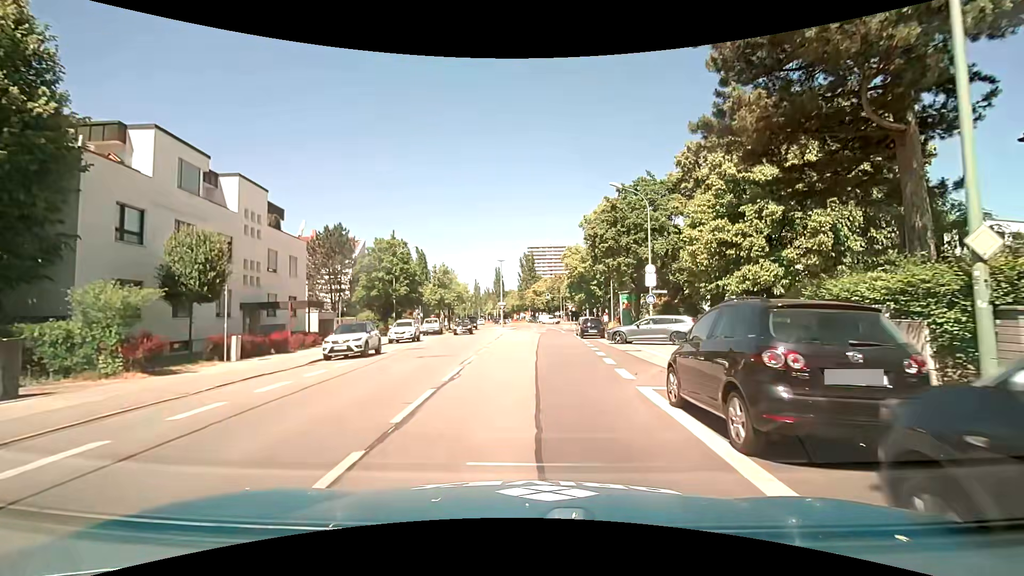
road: secondary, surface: asphalt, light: Day
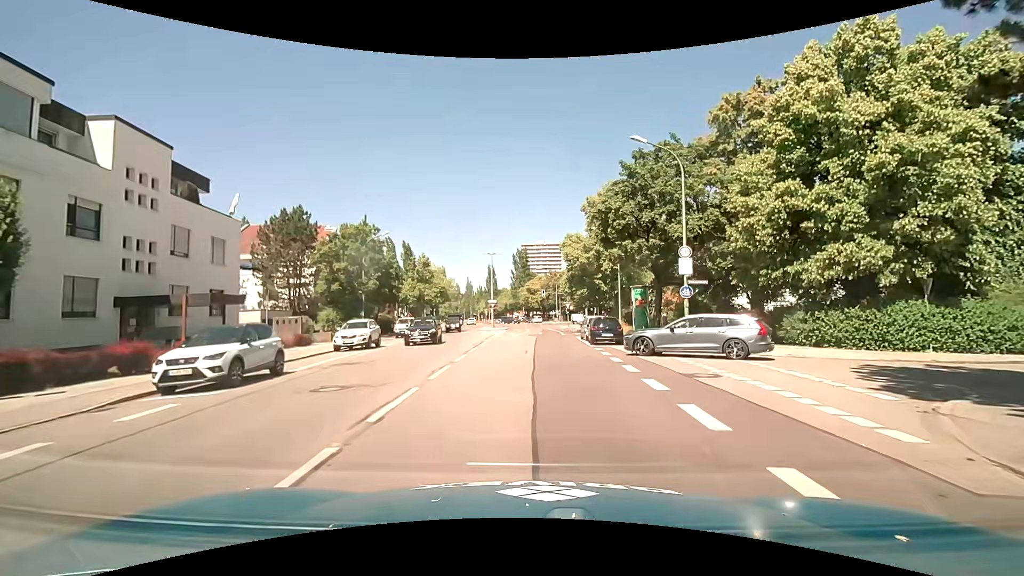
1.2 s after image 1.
(-0.1, +8.8) m; 0°
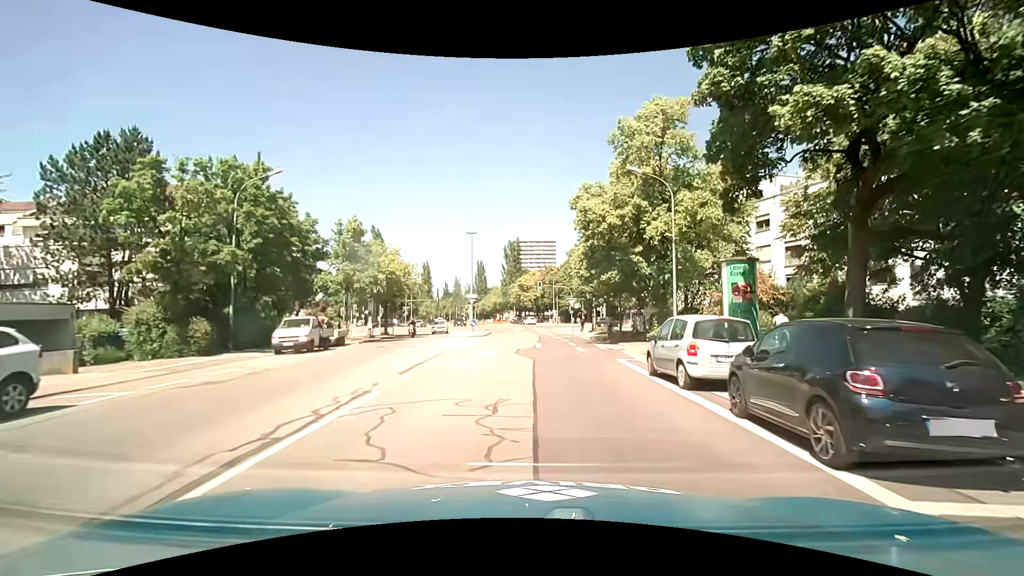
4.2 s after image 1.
(-0.1, +20.9) m; 0°
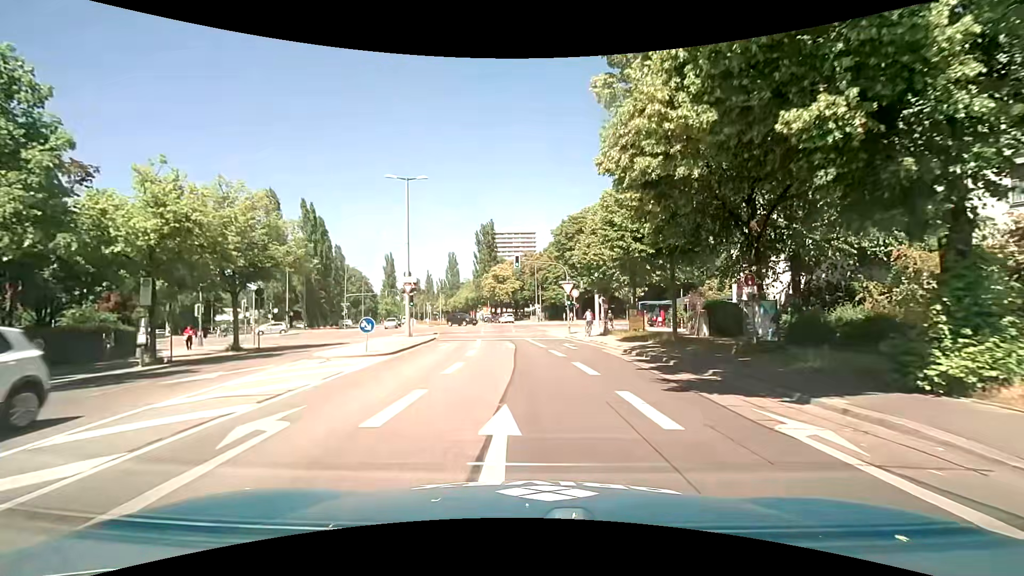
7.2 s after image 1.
(+0.5, +23.5) m; +3°
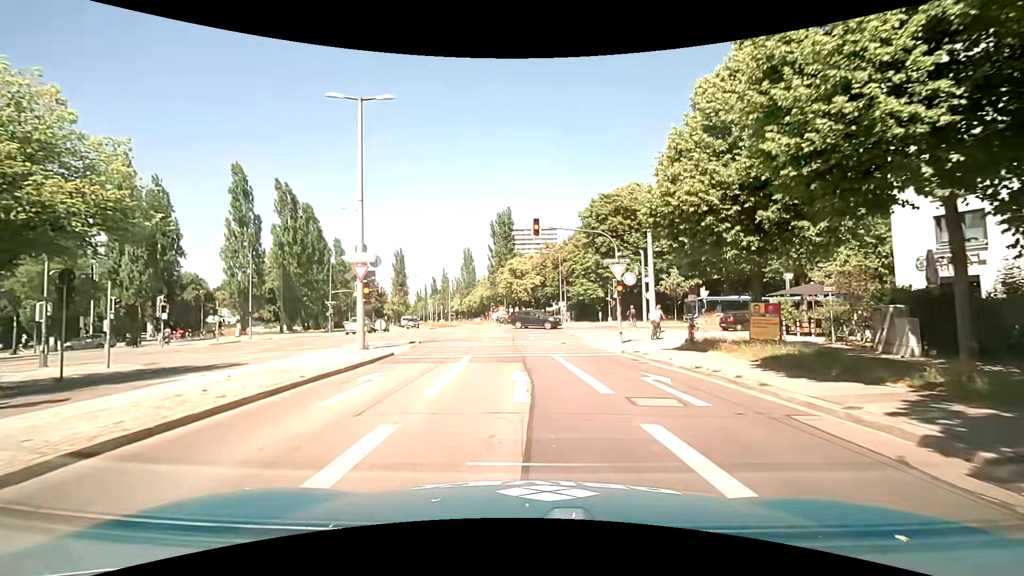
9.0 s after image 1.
(-0.4, +14.9) m; -3°
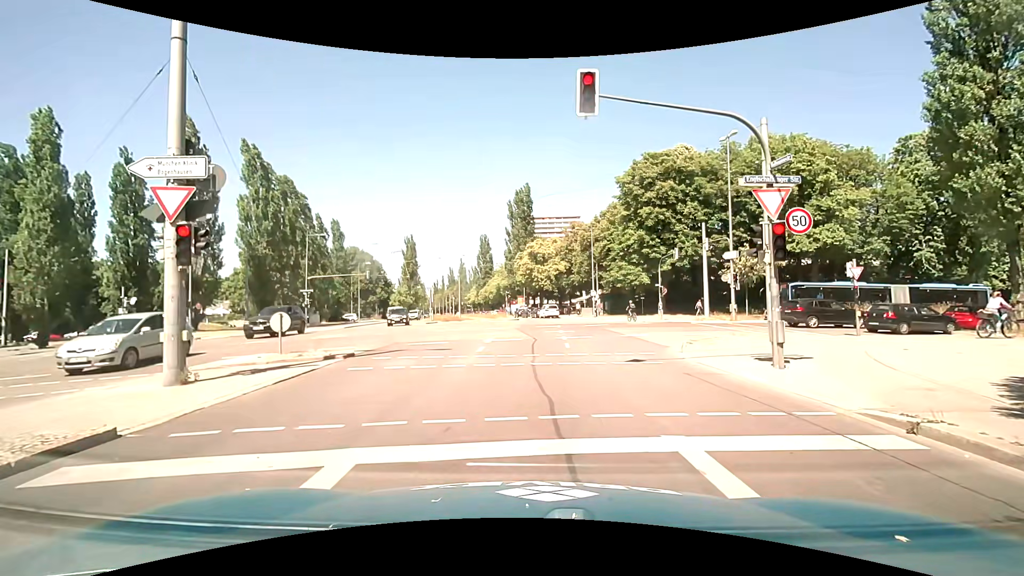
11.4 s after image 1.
(-0.3, +13.2) m; -2°
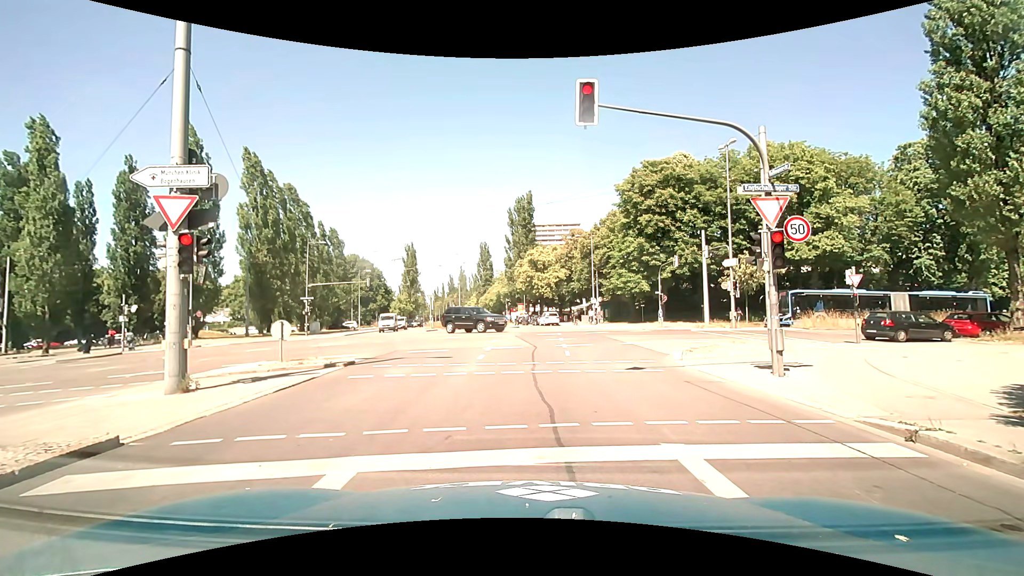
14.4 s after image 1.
(0.0, +0.1) m; 0°
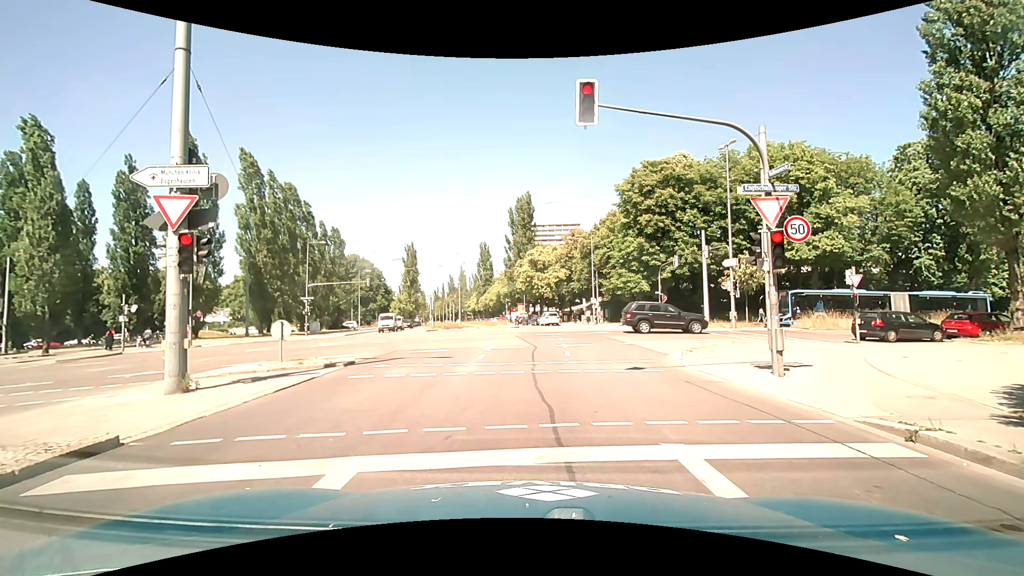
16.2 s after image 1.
(0.0, 0.0) m; 0°
(0, +10) (0, +20) (0, +30) (0, +40) (+1, +50) (0, +60) (-2, +70) (-3, +80) (-5, +90) (-7, +99) m
